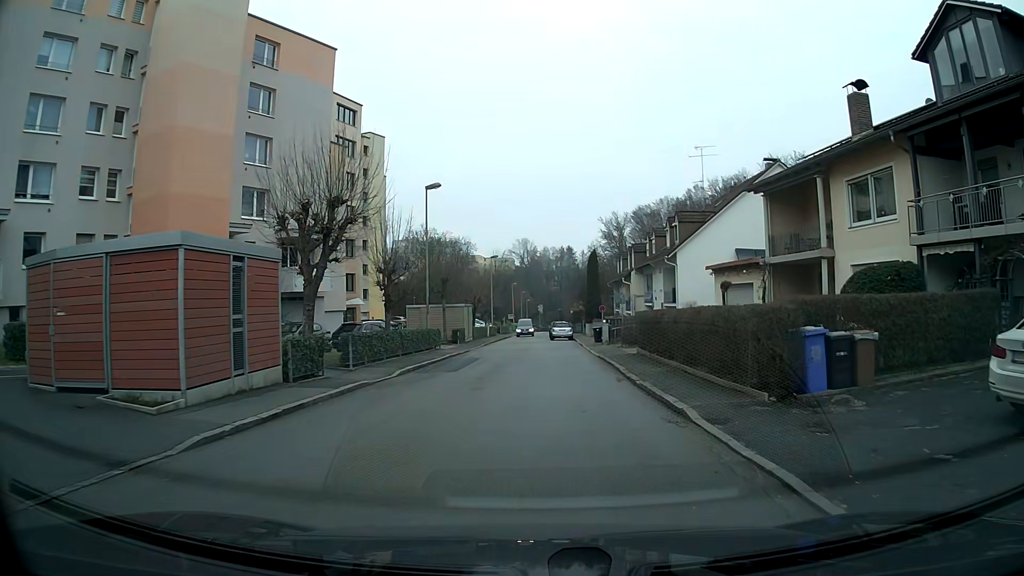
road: residential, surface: asphalt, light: Day
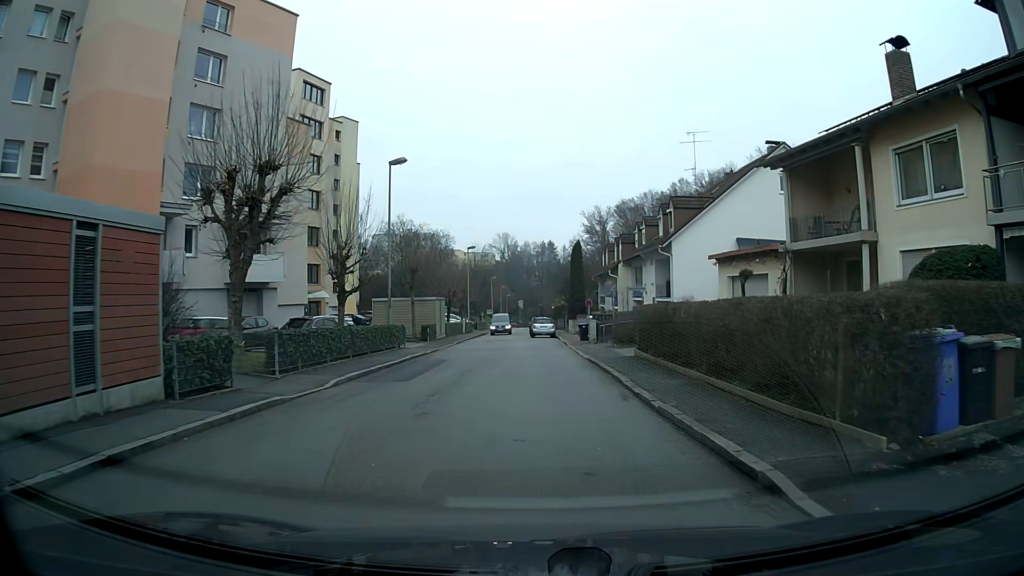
(+0.1, +4.4) m; +1°
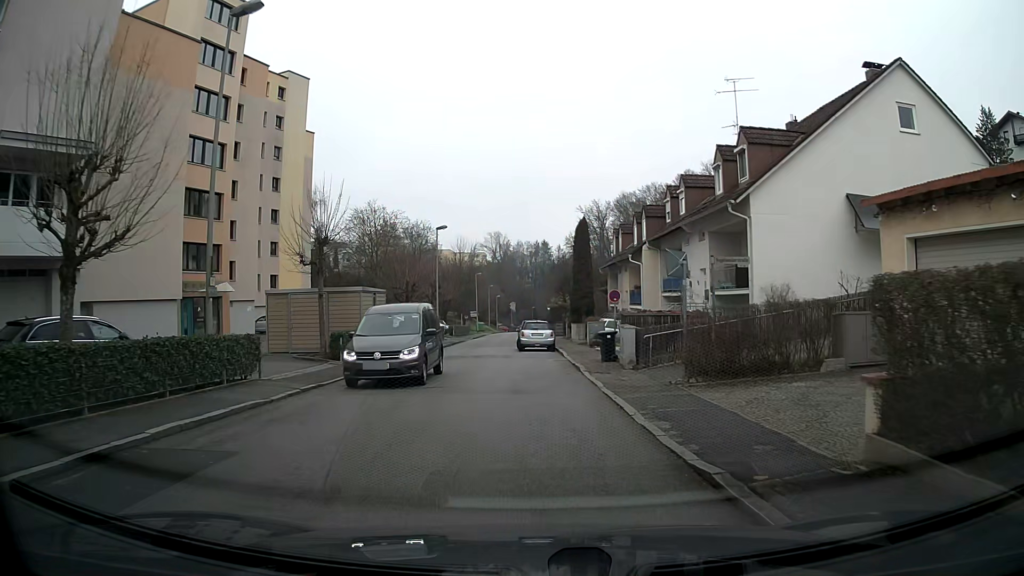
(0.0, +15.9) m; 0°
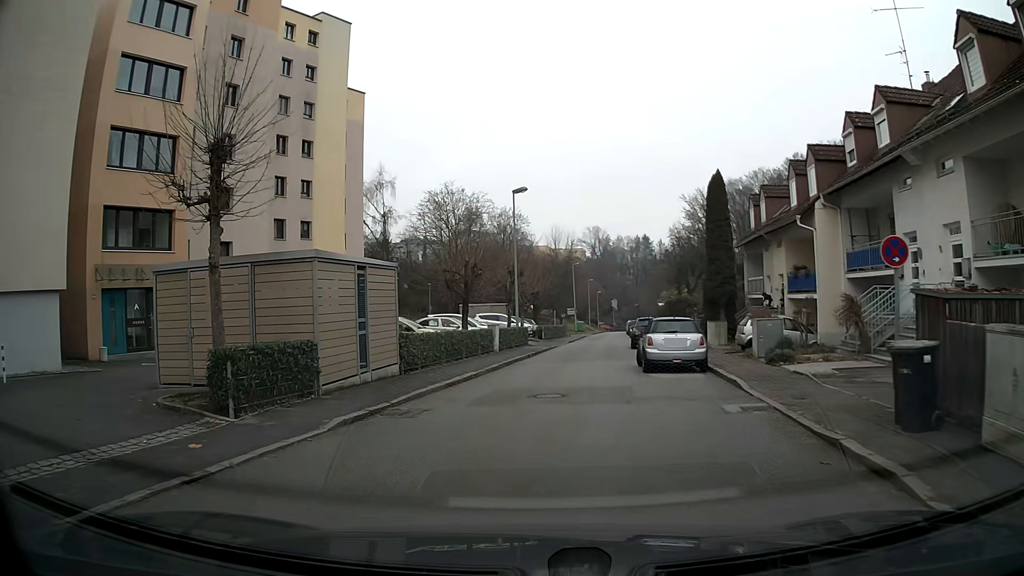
(-0.9, +13.7) m; -9°
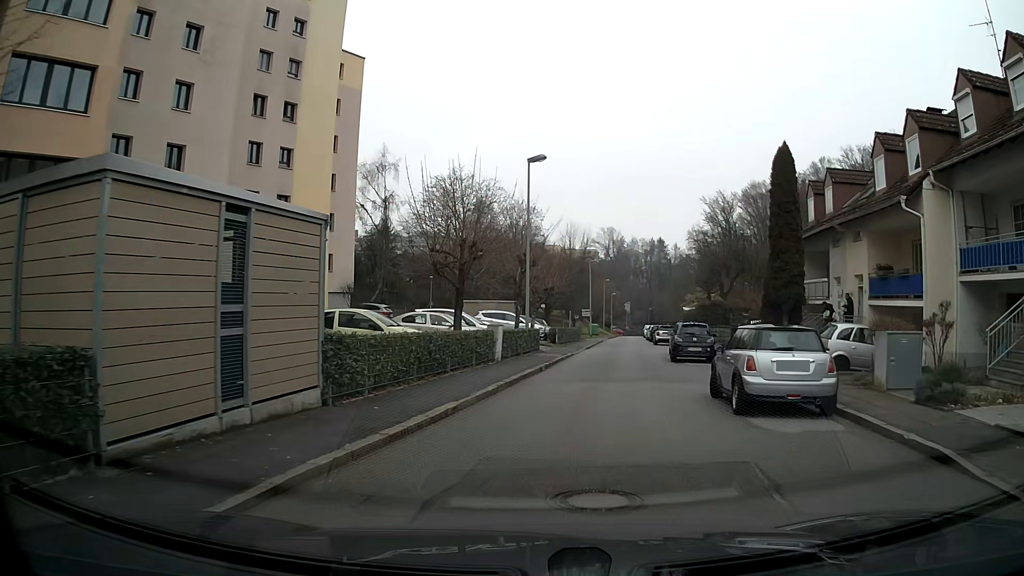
(-0.1, +7.1) m; +1°
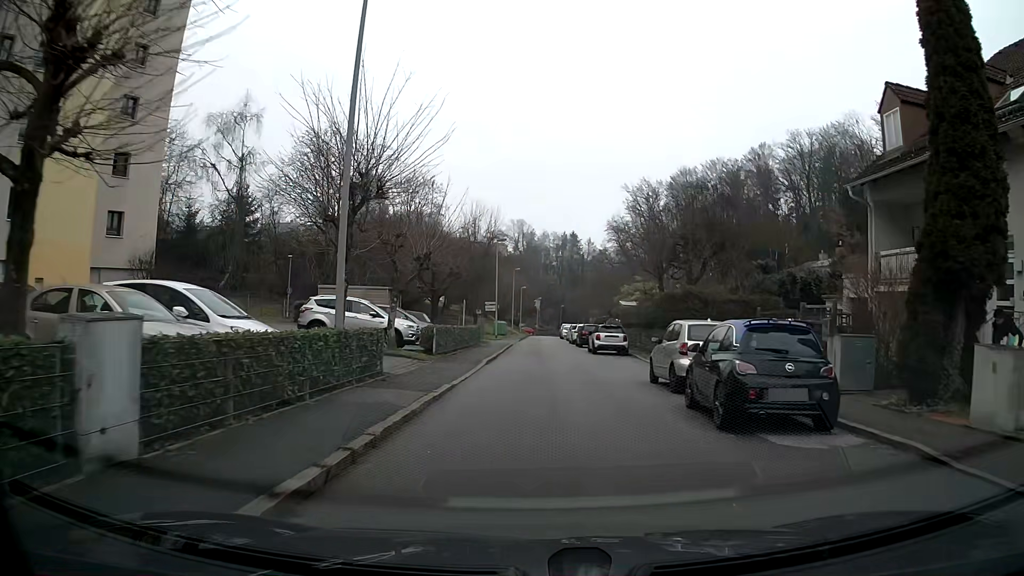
(+1.2, +16.4) m; +7°
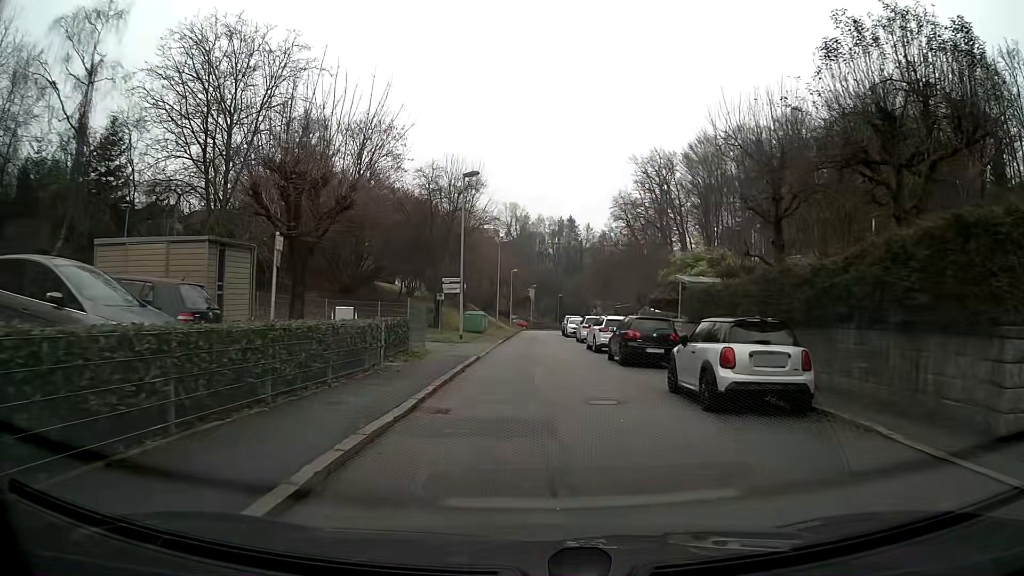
(0.0, +22.1) m; 0°
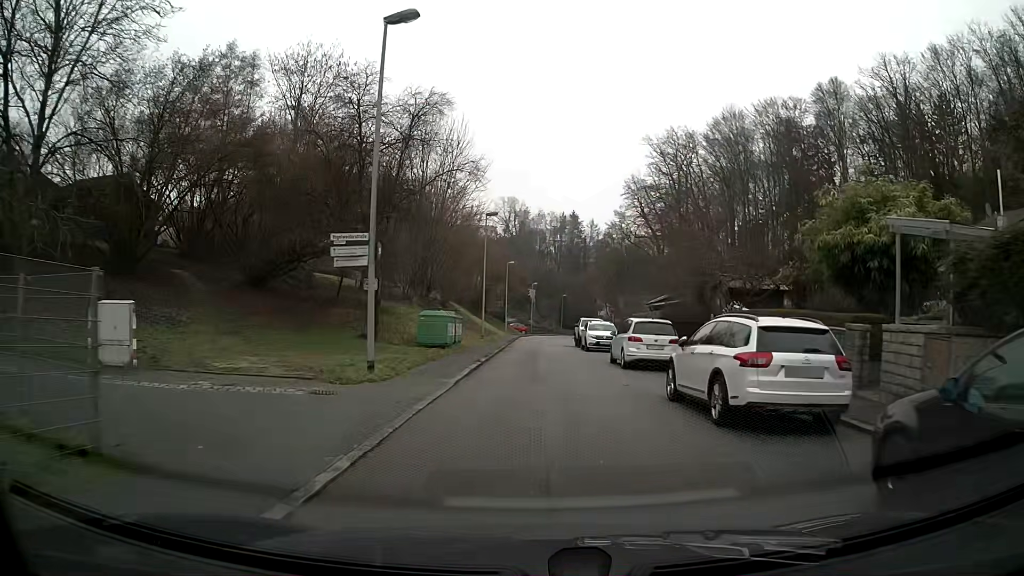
(0.0, +17.8) m; 0°
(0, +10) (0, +20) (0, +30) (0, +40) (+1, +50) (+2, +60) (+3, +70) (+3, +80) (+4, +90) (+5, +100) m
